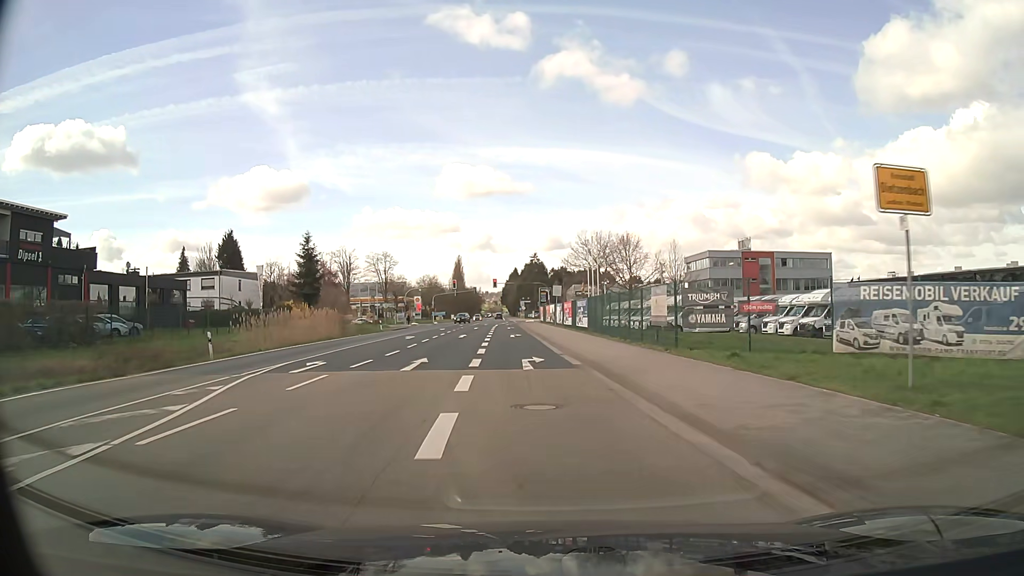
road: secondary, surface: asphalt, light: Day
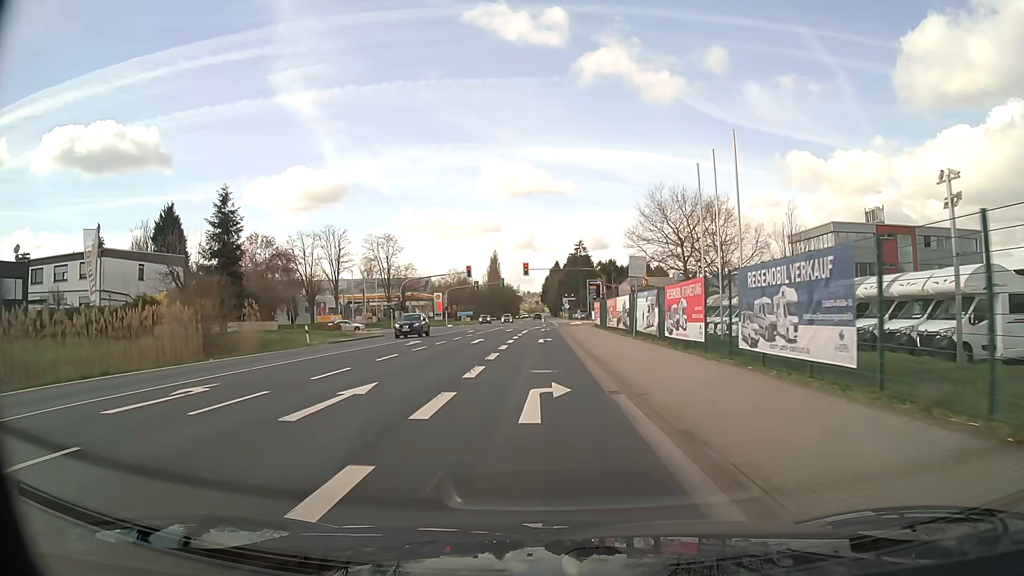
(-0.9, +32.0) m; -4°
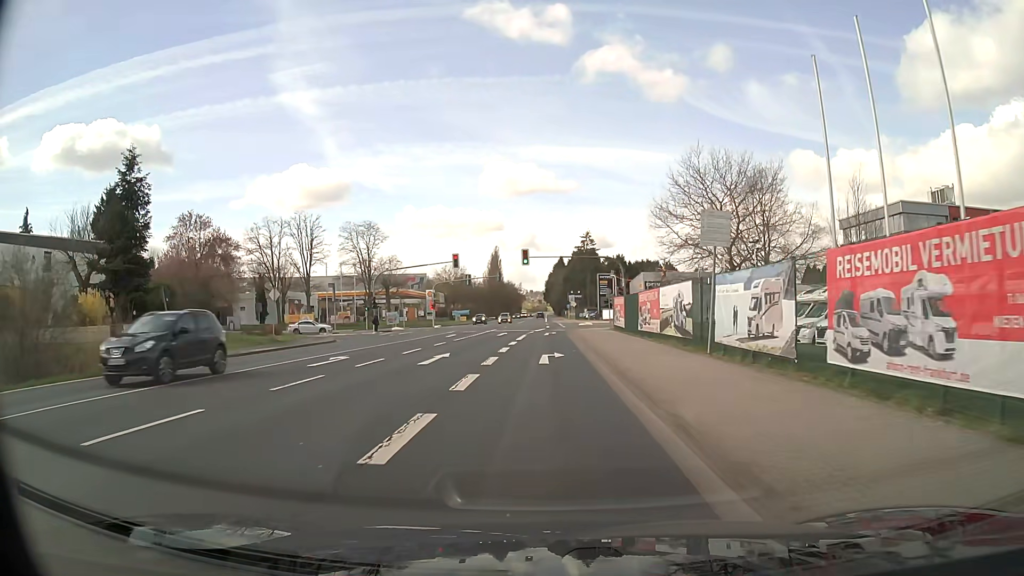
(0.0, +13.9) m; 0°
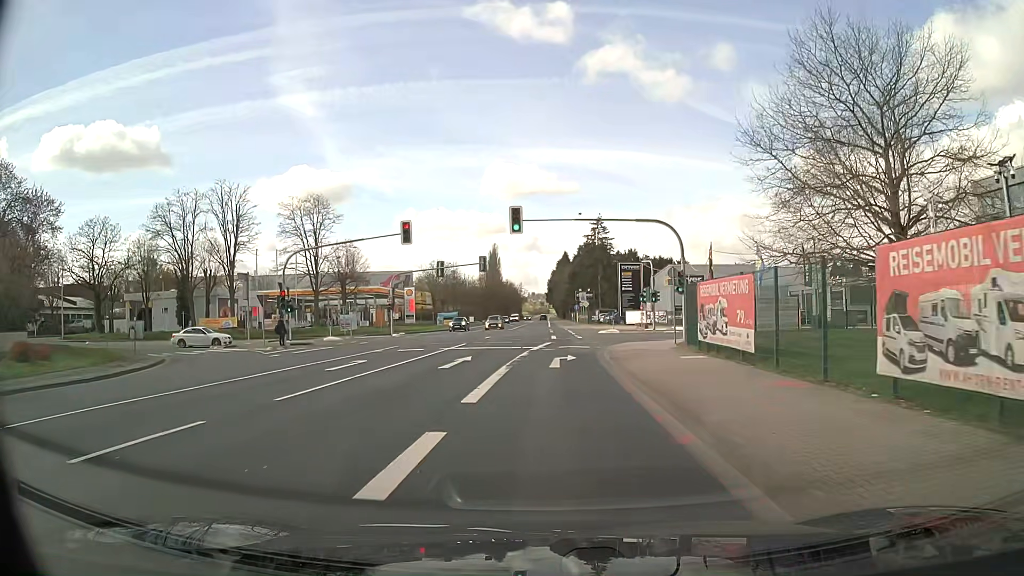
(0.0, +23.6) m; 0°
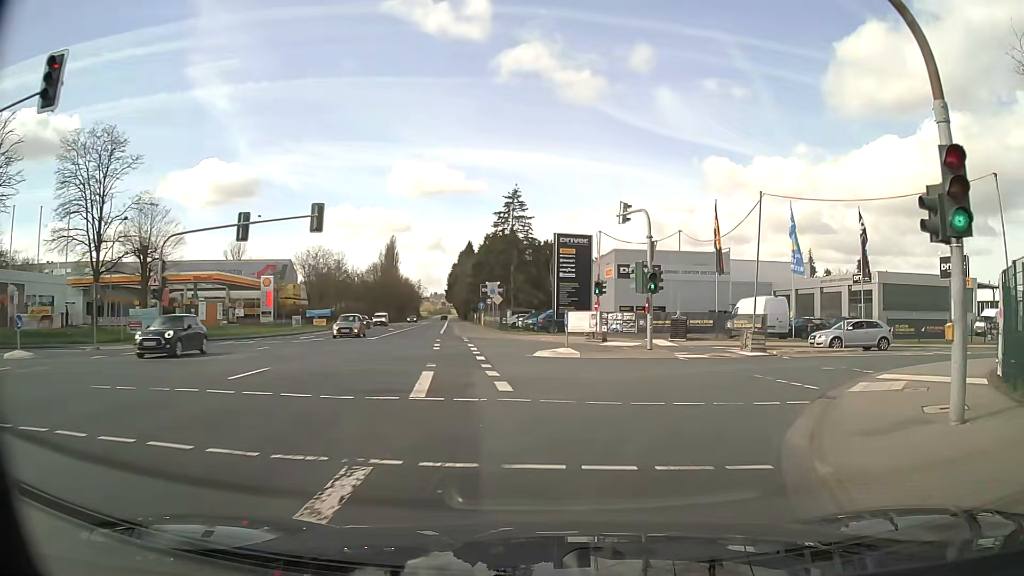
(+0.7, +27.0) m; +7°
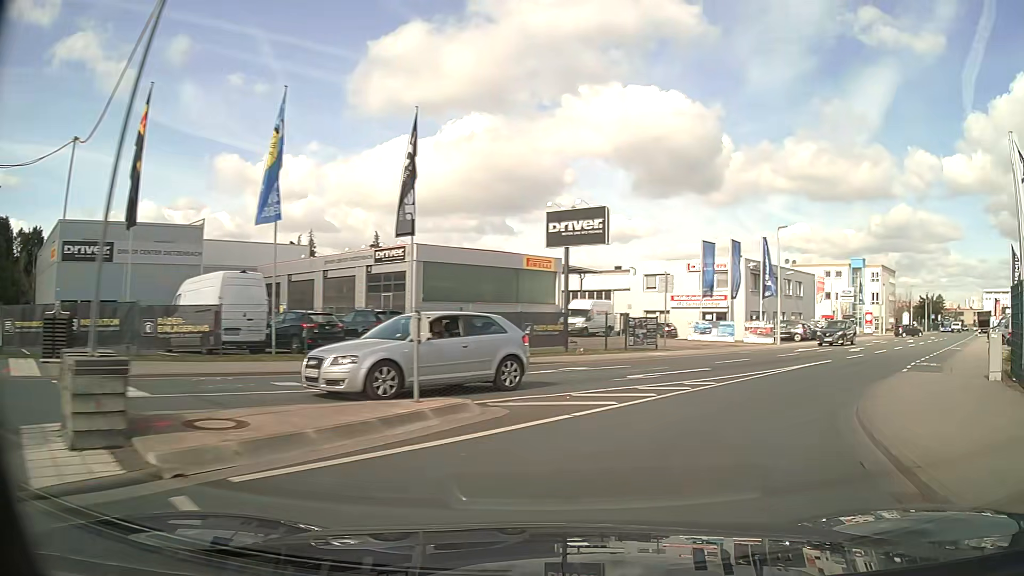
(+6.5, +18.4) m; +42°
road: tertiary
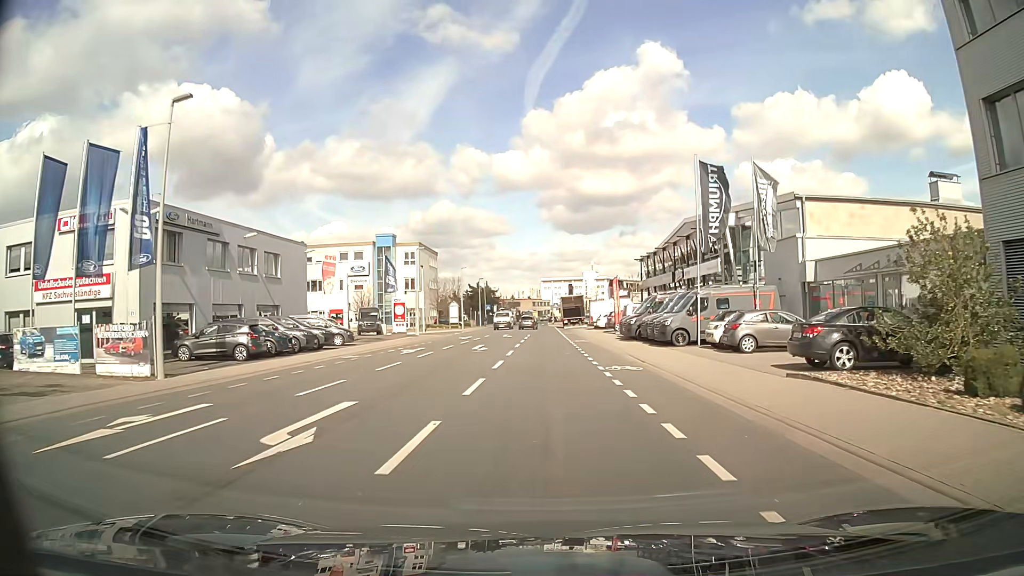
(+12.6, +24.0) m; +41°
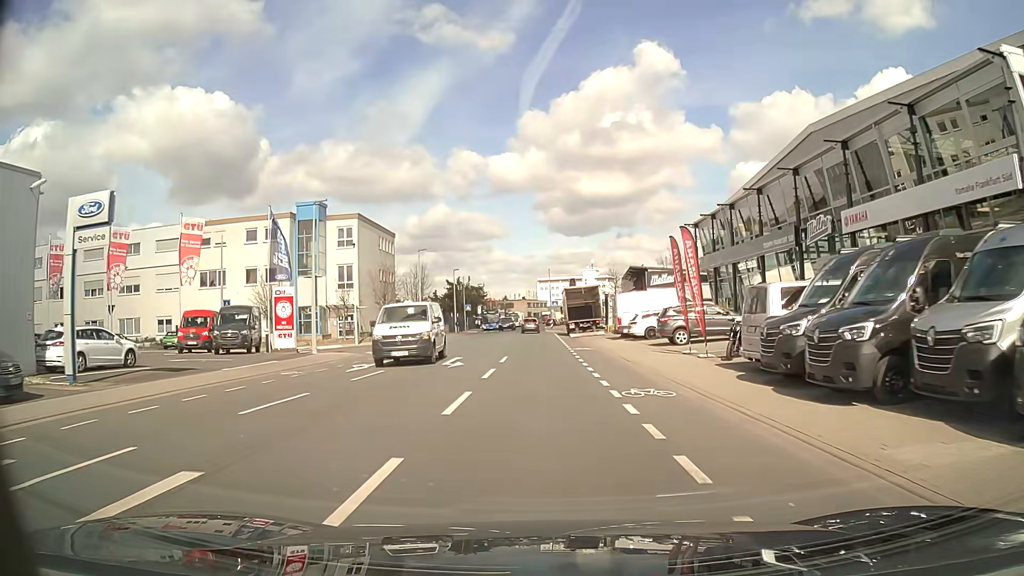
(0.0, +26.6) m; 0°
(0, +10) (0, +20) (0, +30) (0, +40) (-1, +50) (-1, +60) (-1, +70) (-1, +80) (-2, +90) (-2, +100) m
